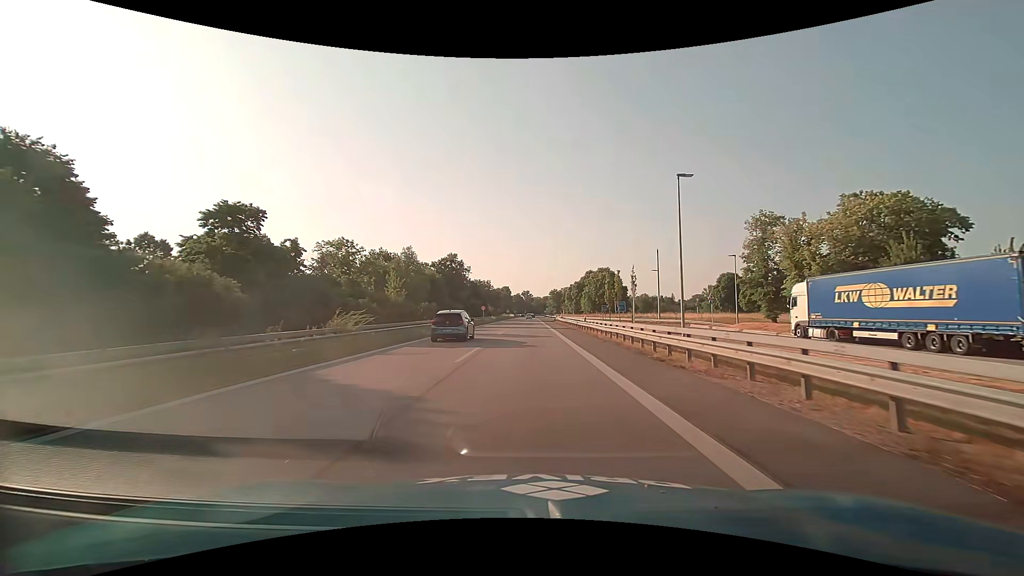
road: motorway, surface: asphalt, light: Day
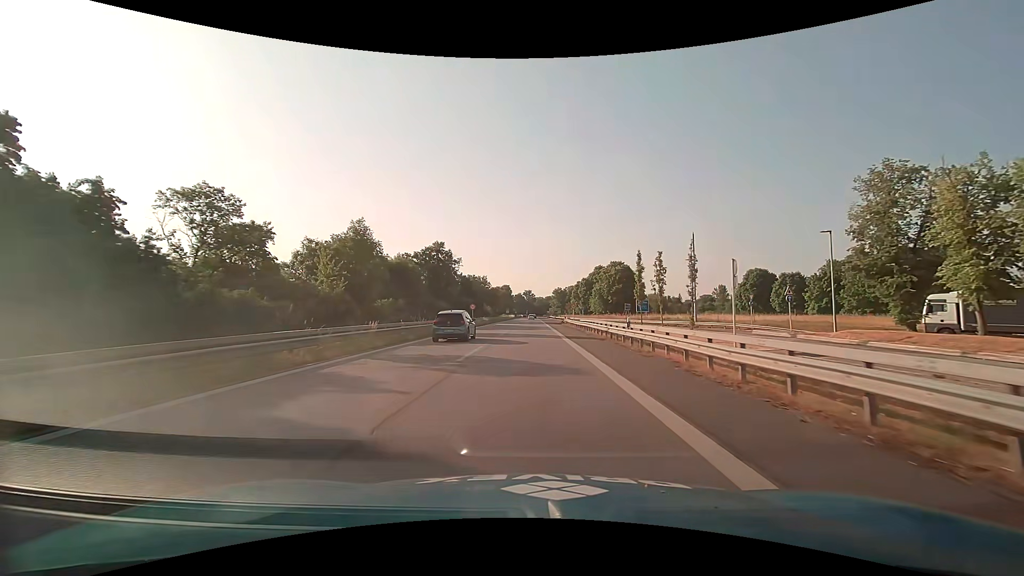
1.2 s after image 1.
(0.0, +17.6) m; 0°
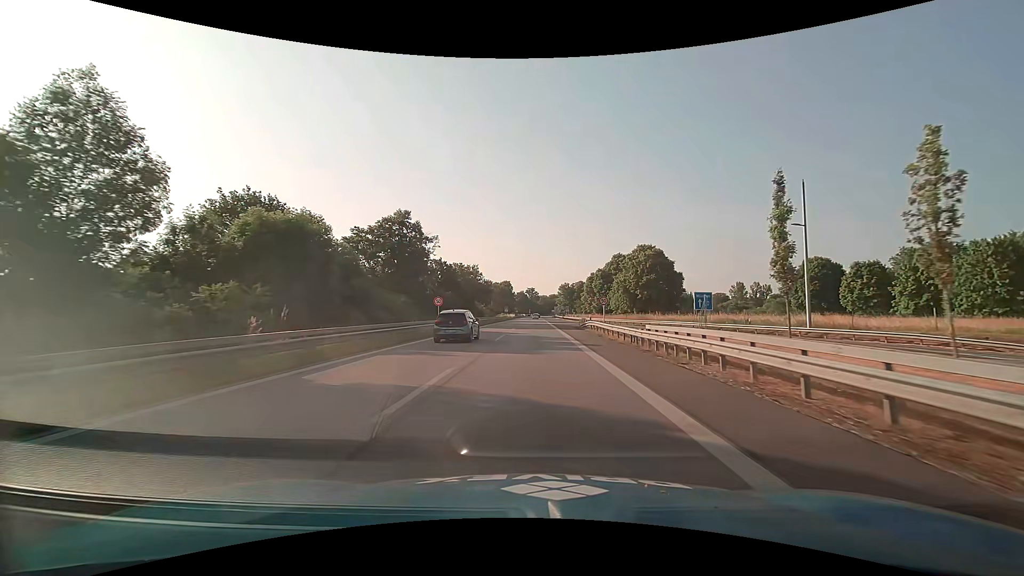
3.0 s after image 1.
(0.0, +26.3) m; 0°
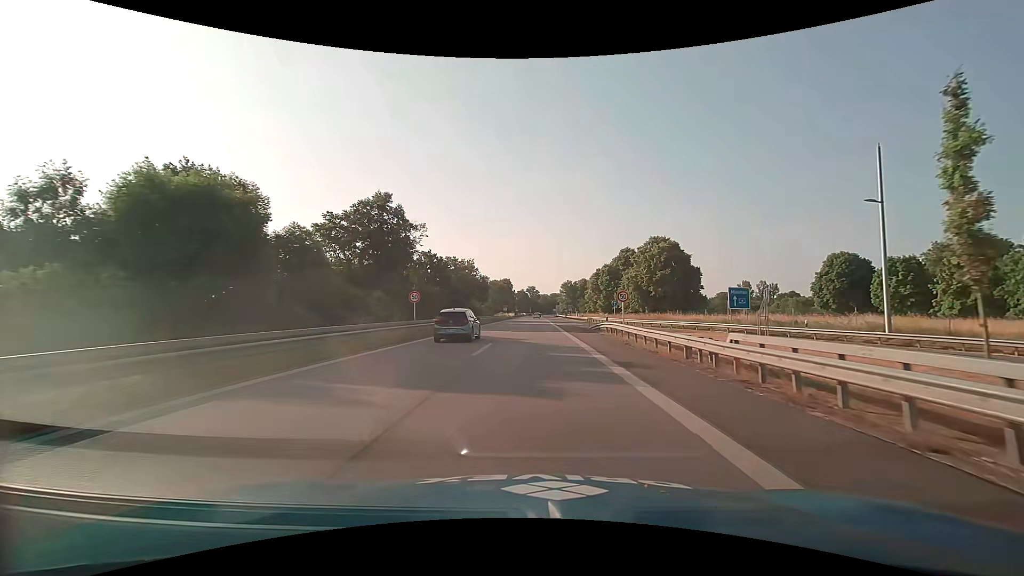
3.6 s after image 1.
(0.0, +8.6) m; 0°
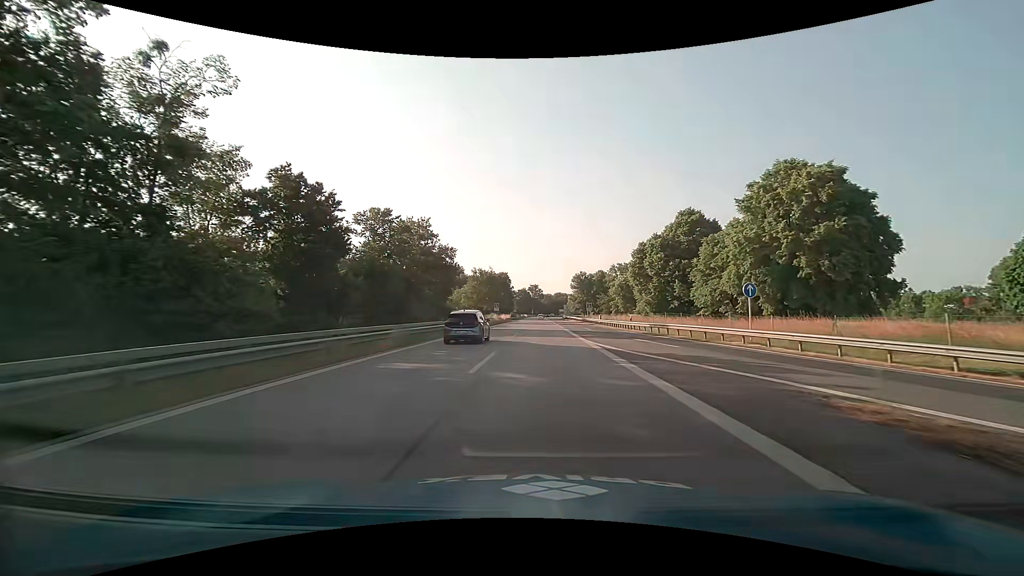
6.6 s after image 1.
(-0.2, +40.0) m; -1°
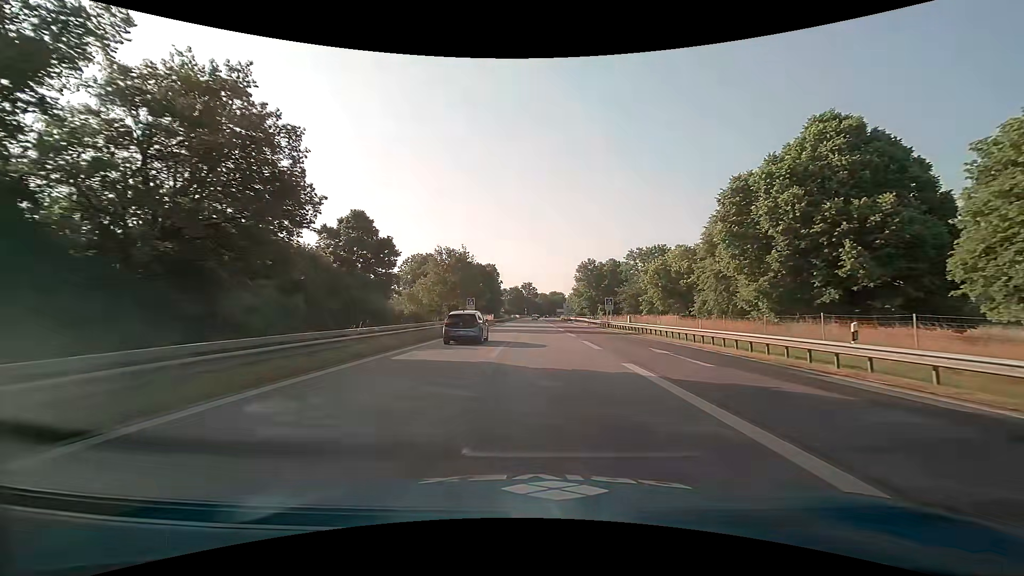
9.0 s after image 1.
(+0.2, +31.8) m; +1°
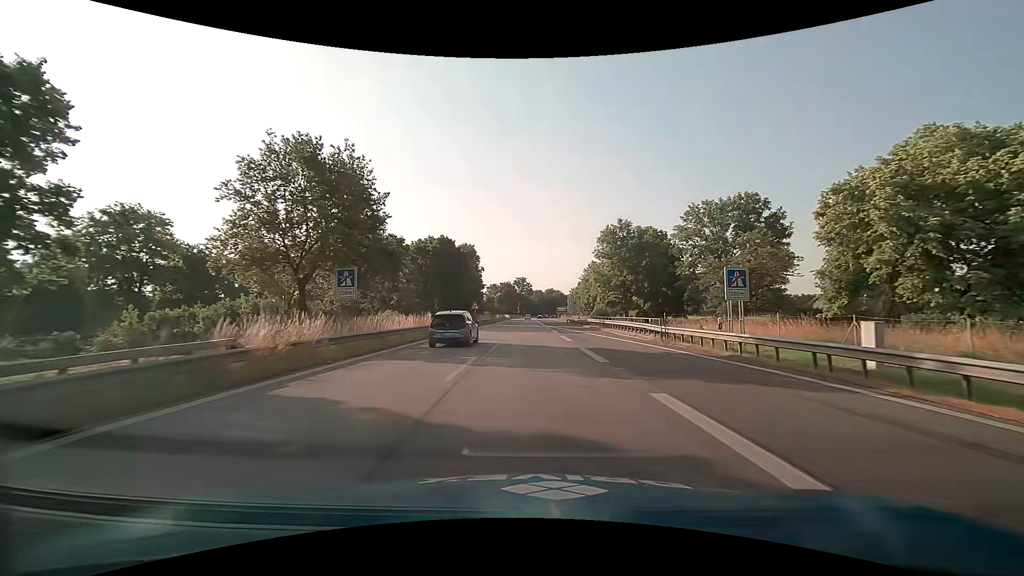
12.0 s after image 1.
(+0.4, +41.5) m; +1°
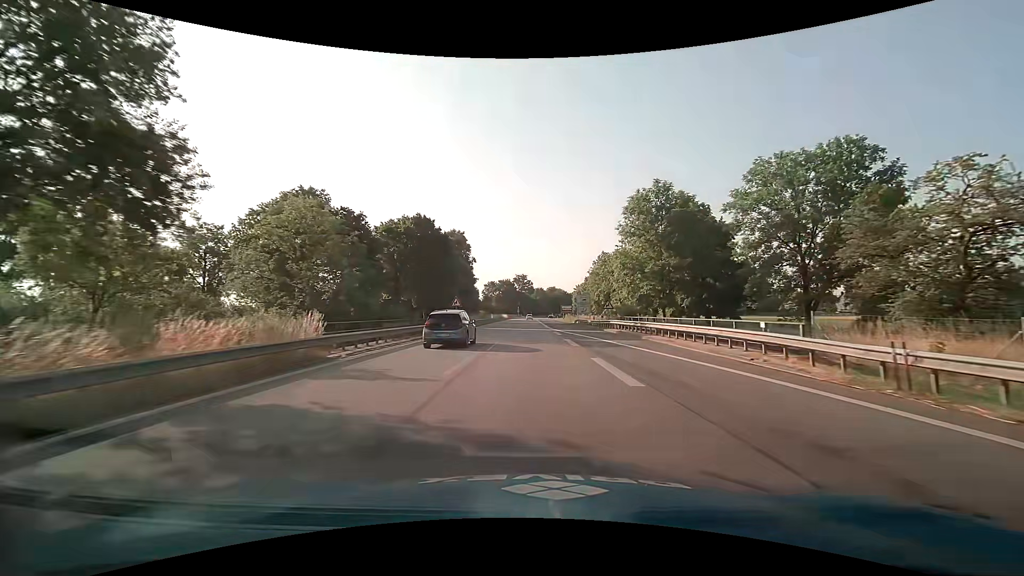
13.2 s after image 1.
(-0.1, +17.1) m; -1°
(0, +10) (0, +20) (0, +30) (0, +40) (0, +50) (0, +60) (0, +70) (0, +80) (0, +90) (0, +100) m
